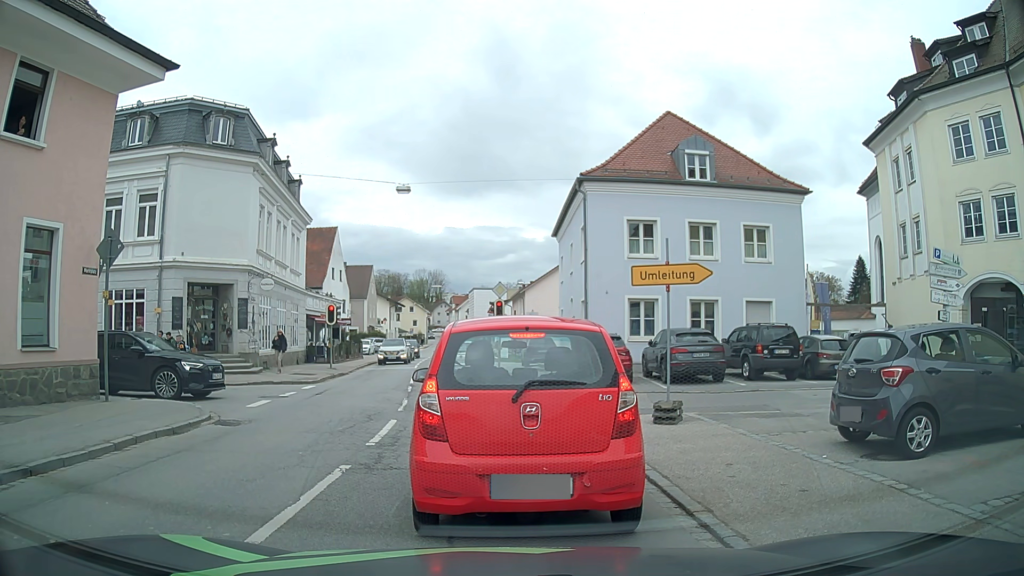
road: secondary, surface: asphalt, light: Day
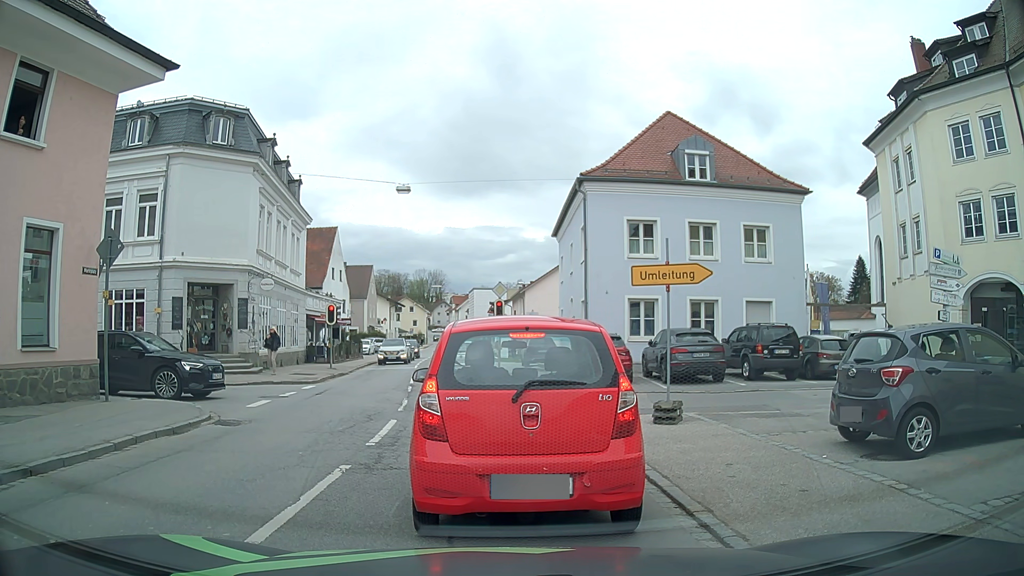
(0.0, 0.0) m; 0°
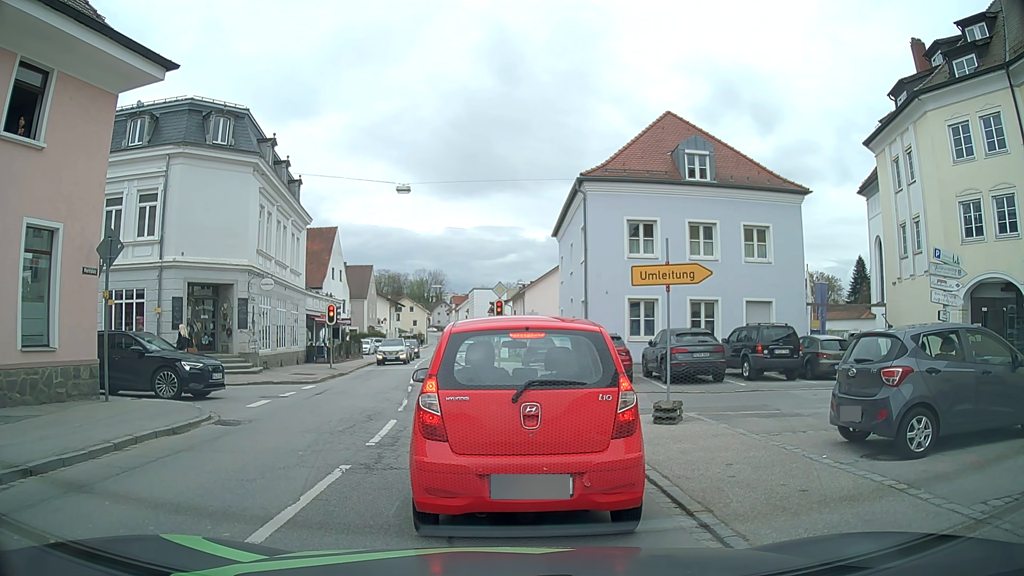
(0.0, 0.0) m; 0°
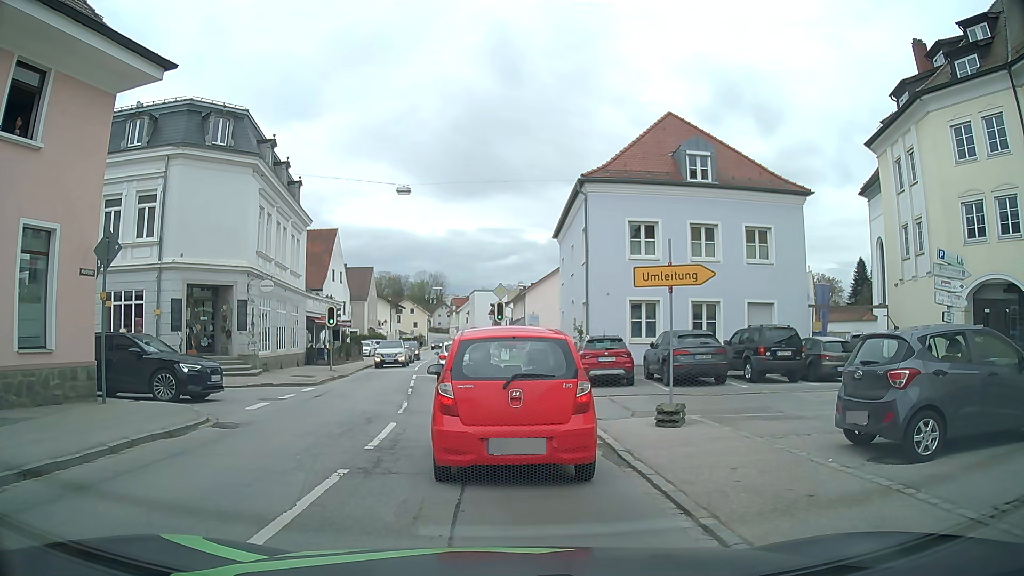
(0.0, +0.1) m; 0°
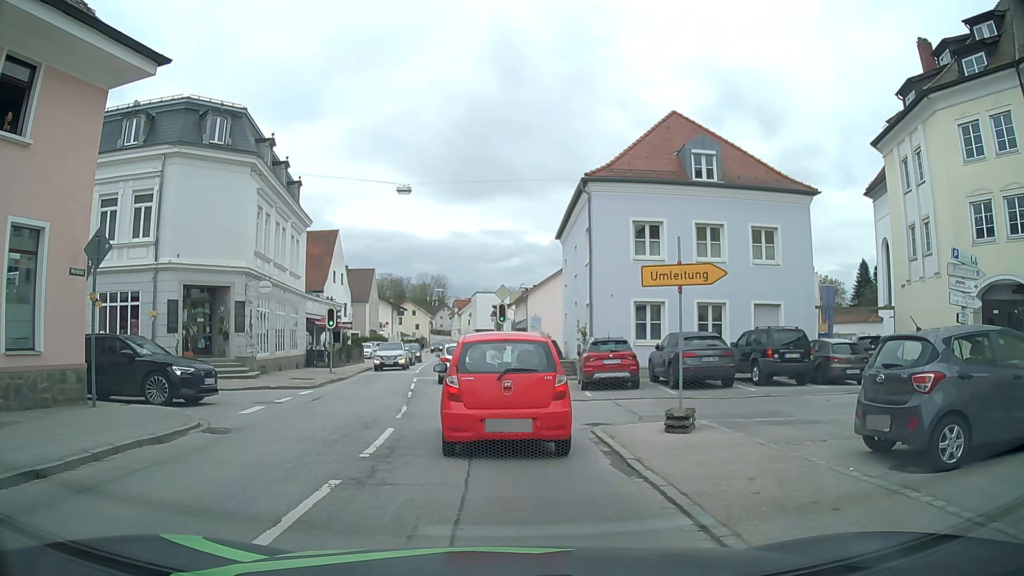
(0.0, +0.5) m; 0°
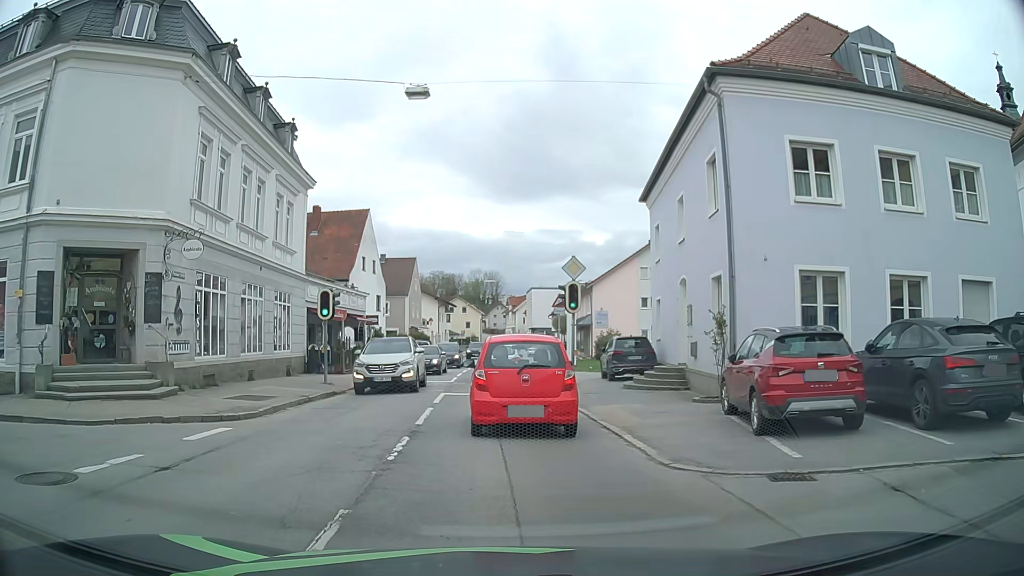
(-0.9, +10.8) m; -7°
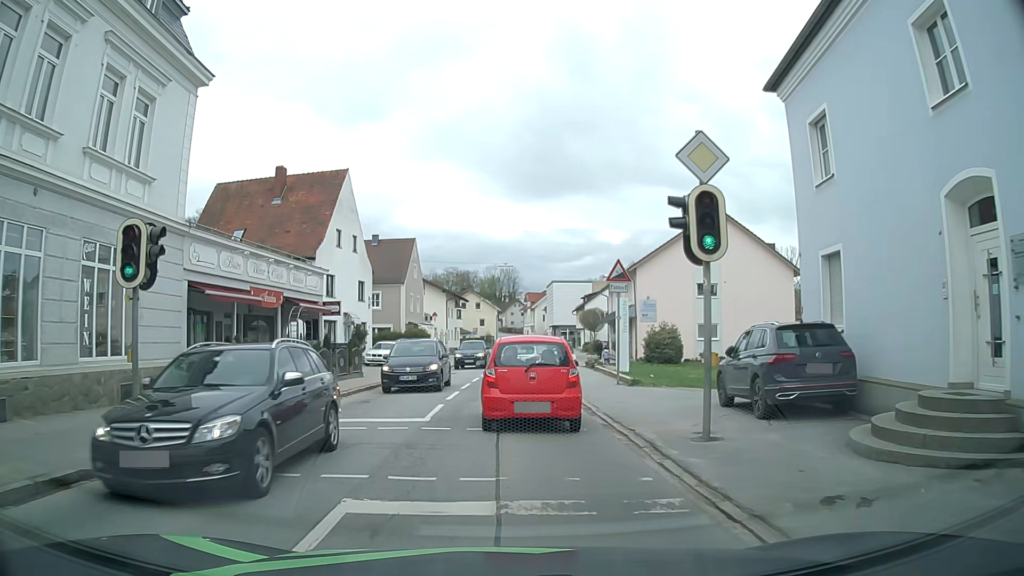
(-0.1, +13.8) m; 0°
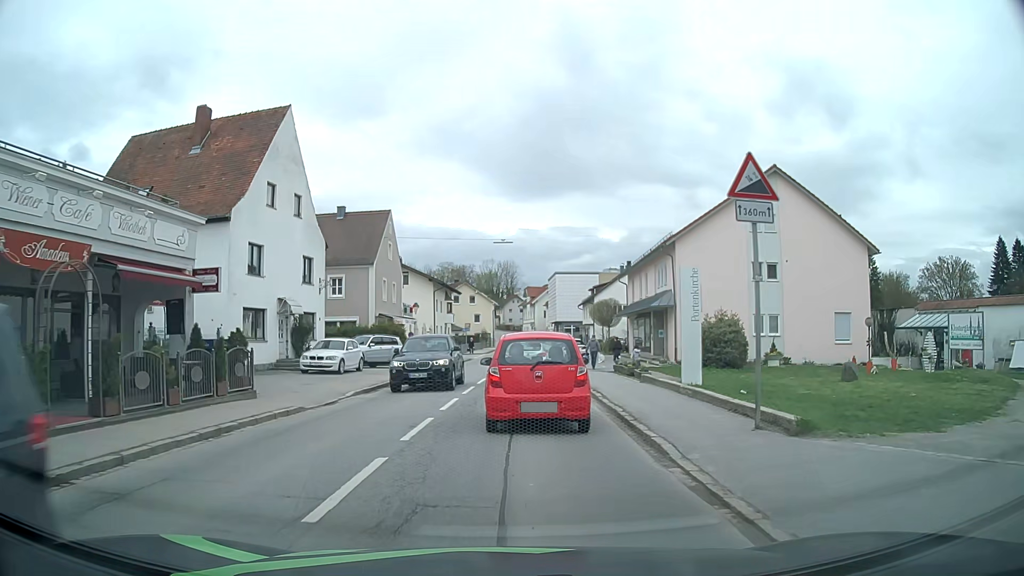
(-0.2, +12.4) m; -1°
